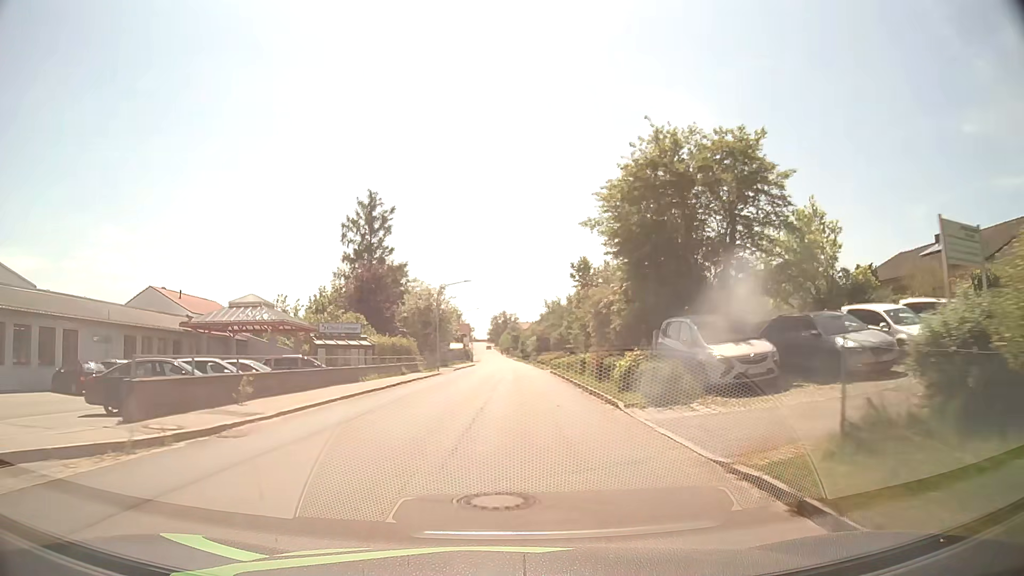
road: tertiary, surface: asphalt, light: Day
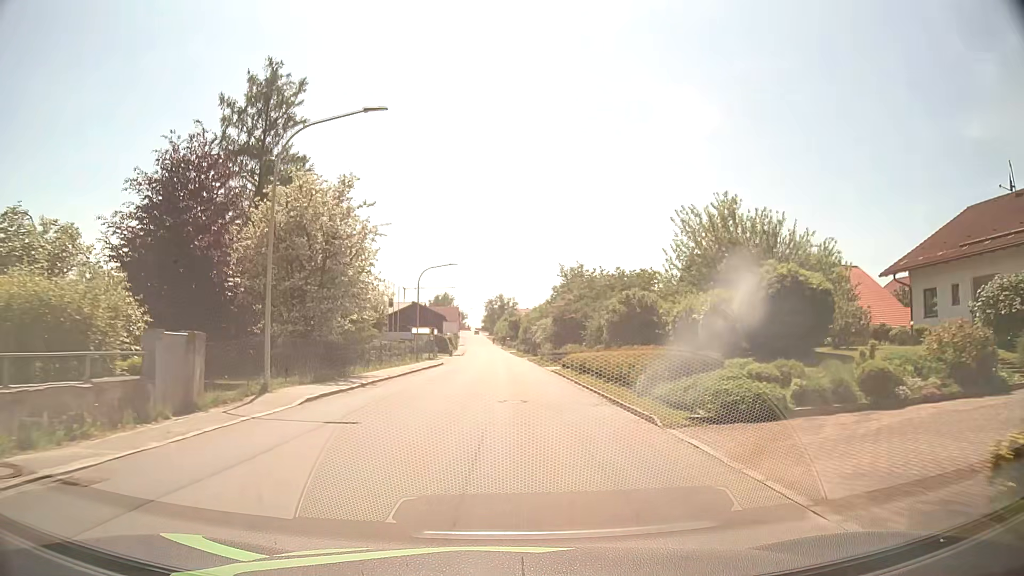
(+0.3, +39.4) m; 0°
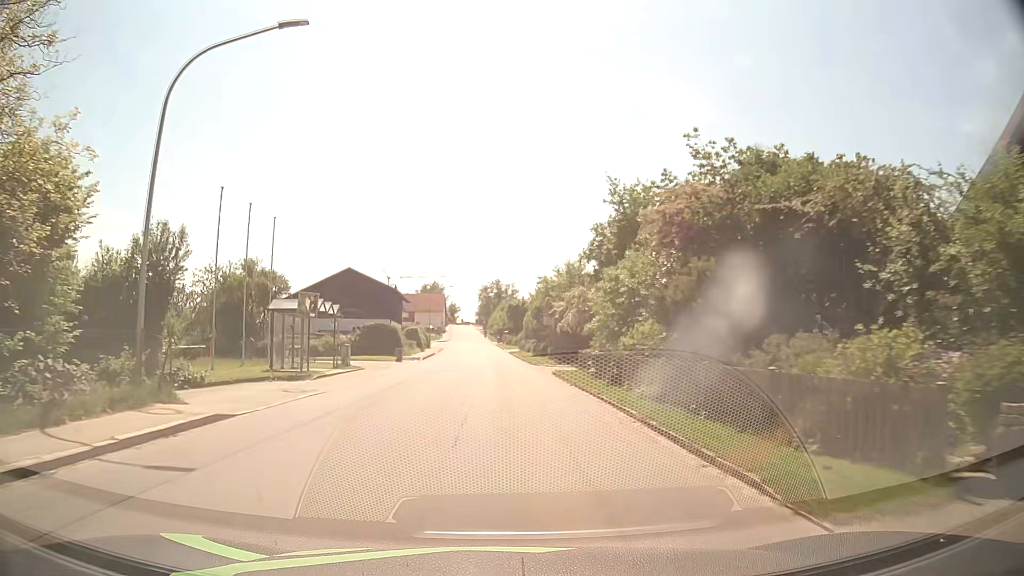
(+0.1, +39.3) m; 0°
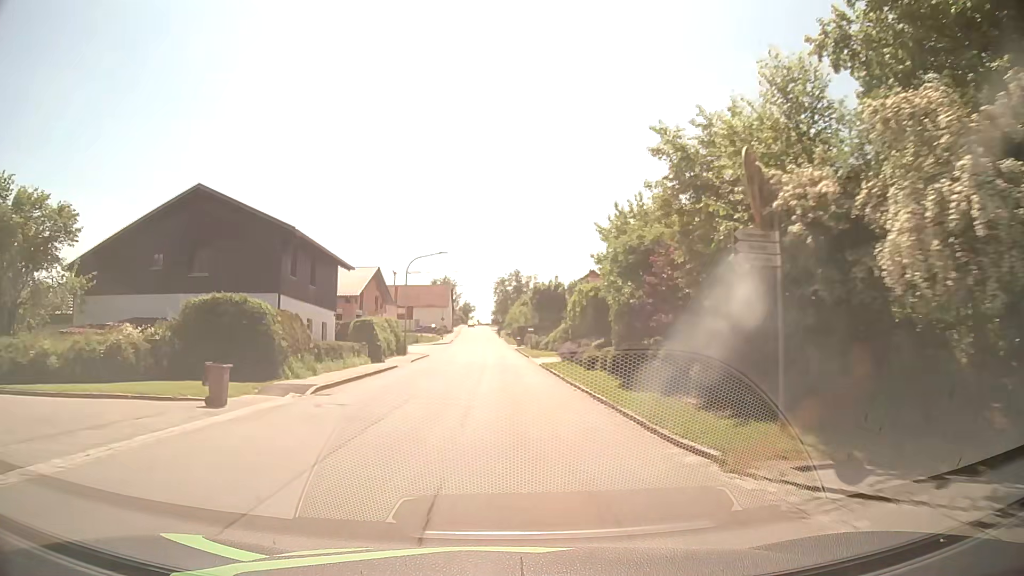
(-0.5, +31.2) m; -2°
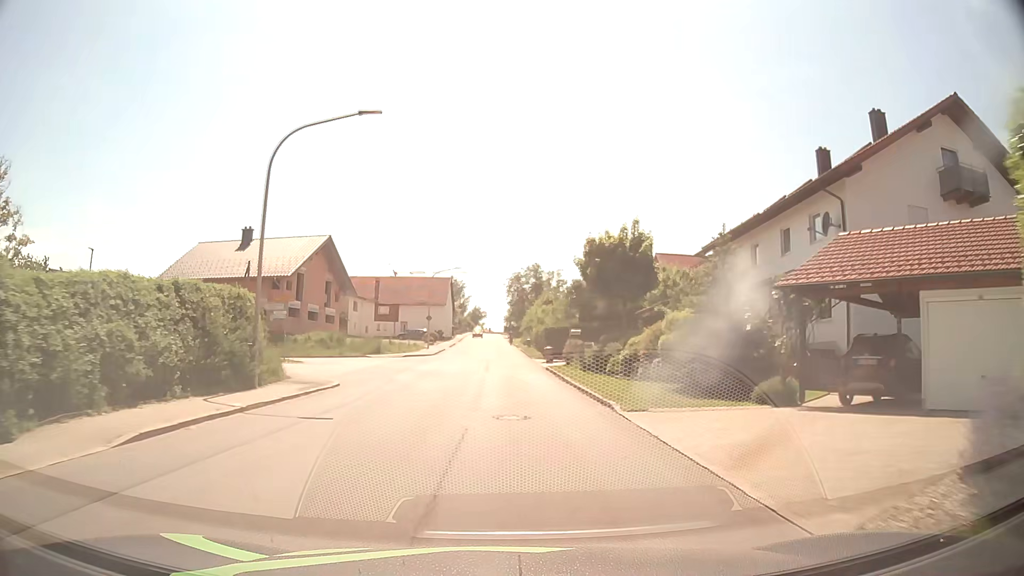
(-0.3, +30.9) m; -1°
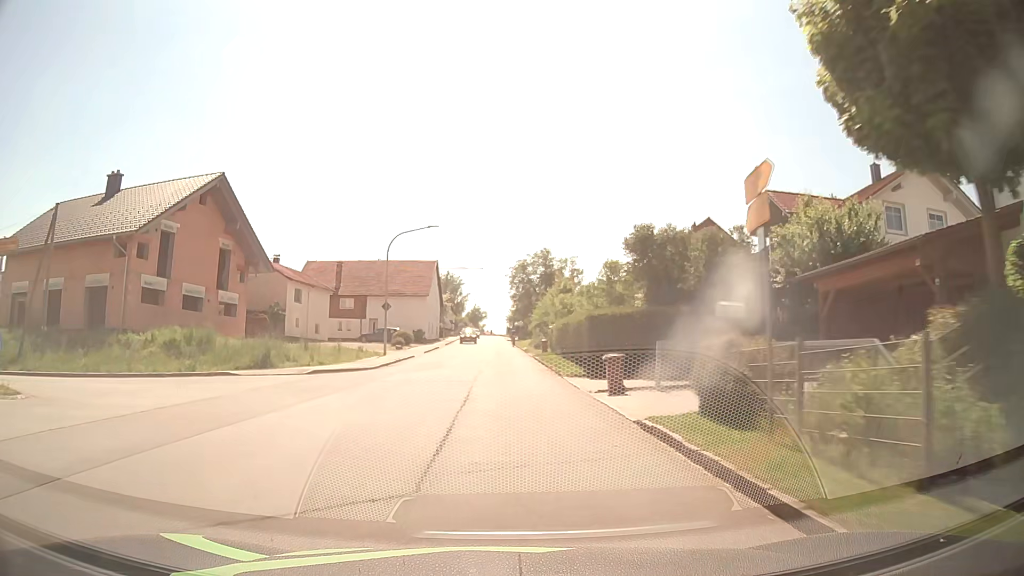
(0.0, +23.1) m; 0°
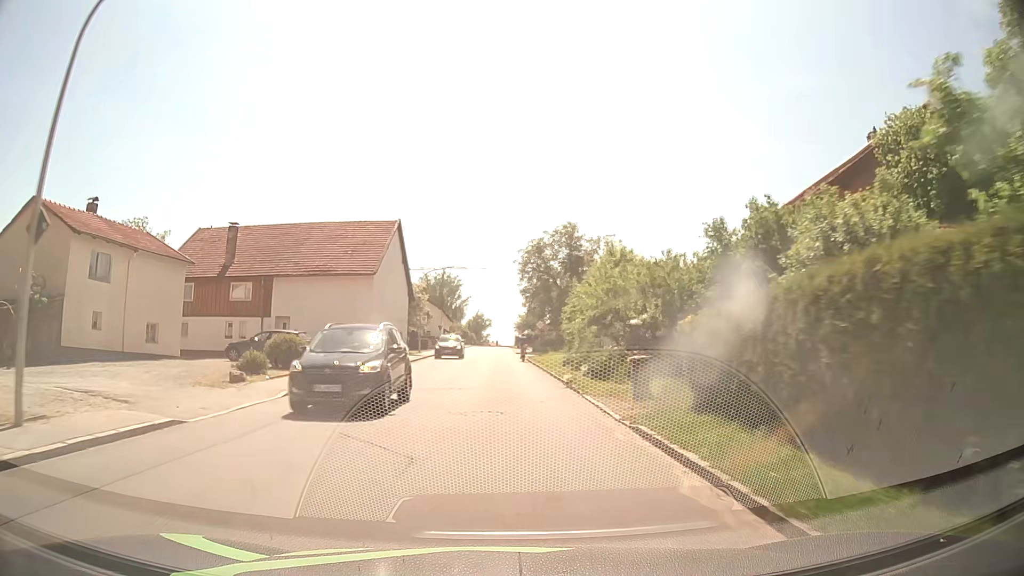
(-0.1, +30.4) m; -1°
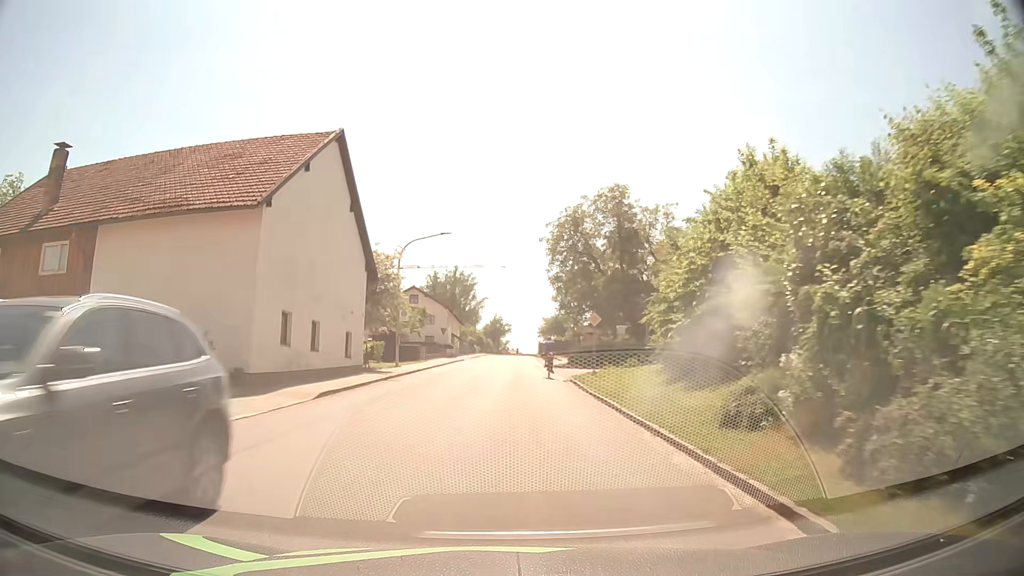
(-0.1, +20.3) m; -2°
(0, +10) (-1, +20) (-1, +30) (-1, +40) (-1, +50) (0, +60) (0, +70) (+1, +80) (+1, +90) (+2, +100) m
